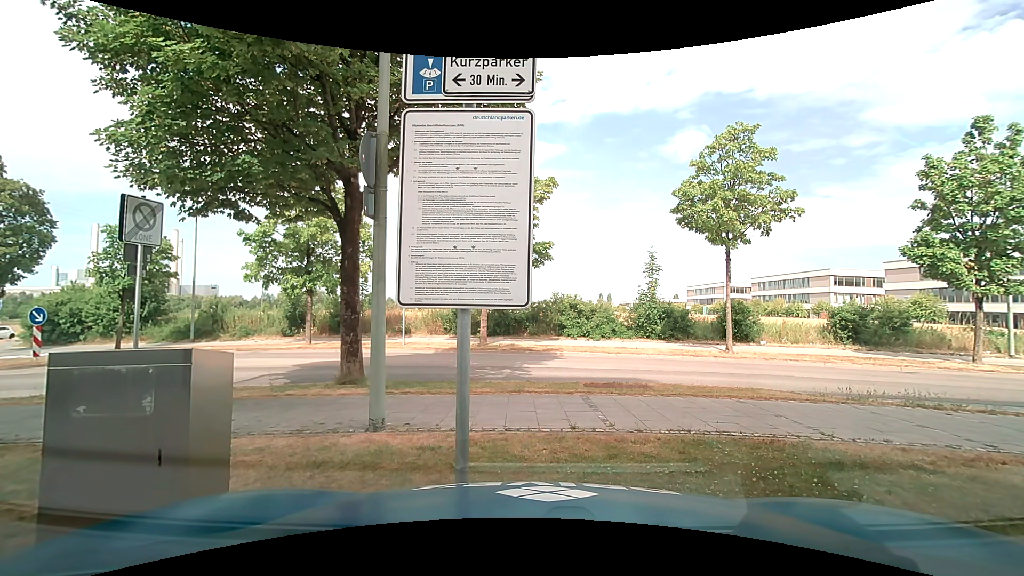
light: Day
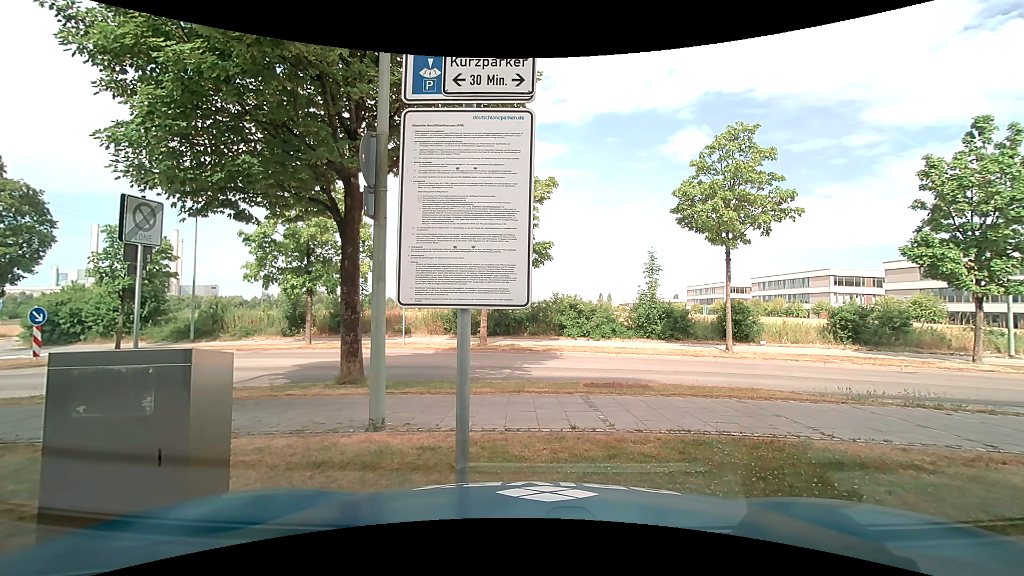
(0.0, 0.0) m; 0°
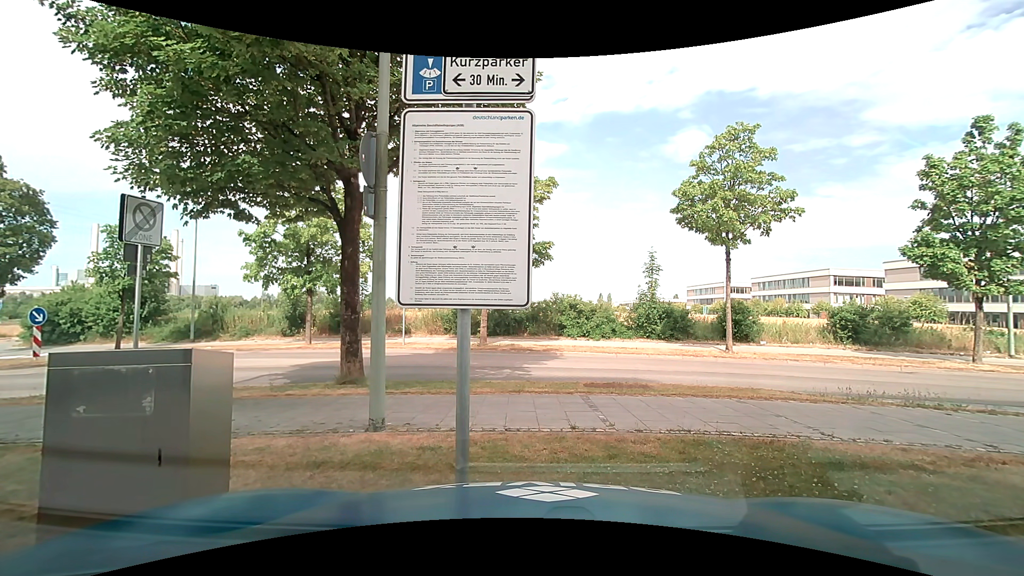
(0.0, 0.0) m; 0°
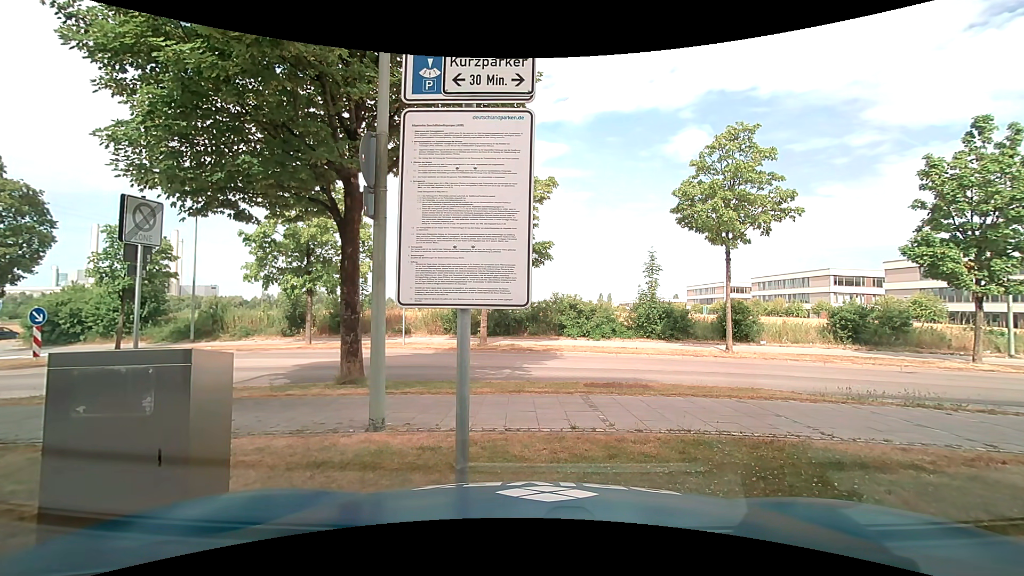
(0.0, 0.0) m; 0°
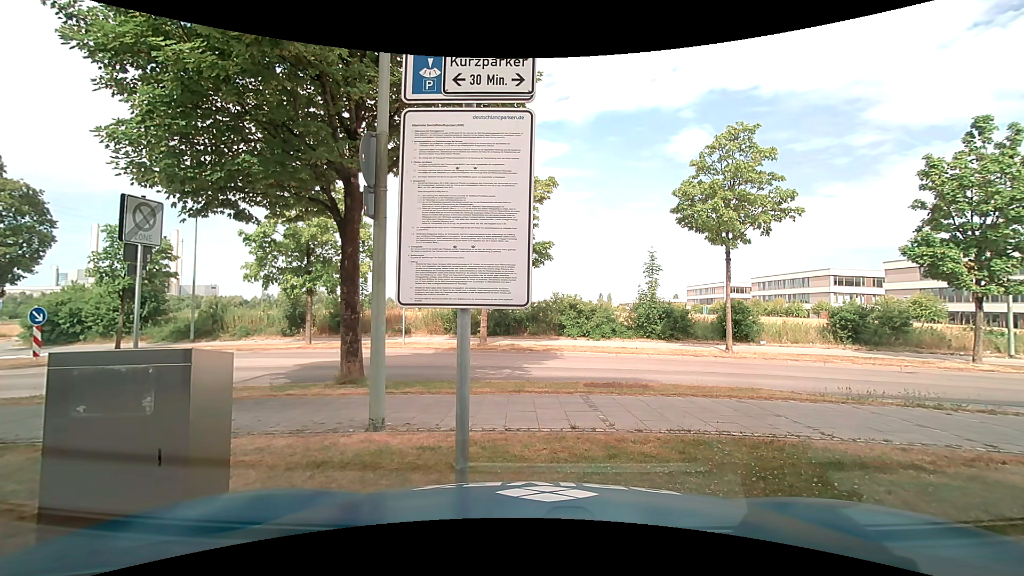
(0.0, 0.0) m; 0°
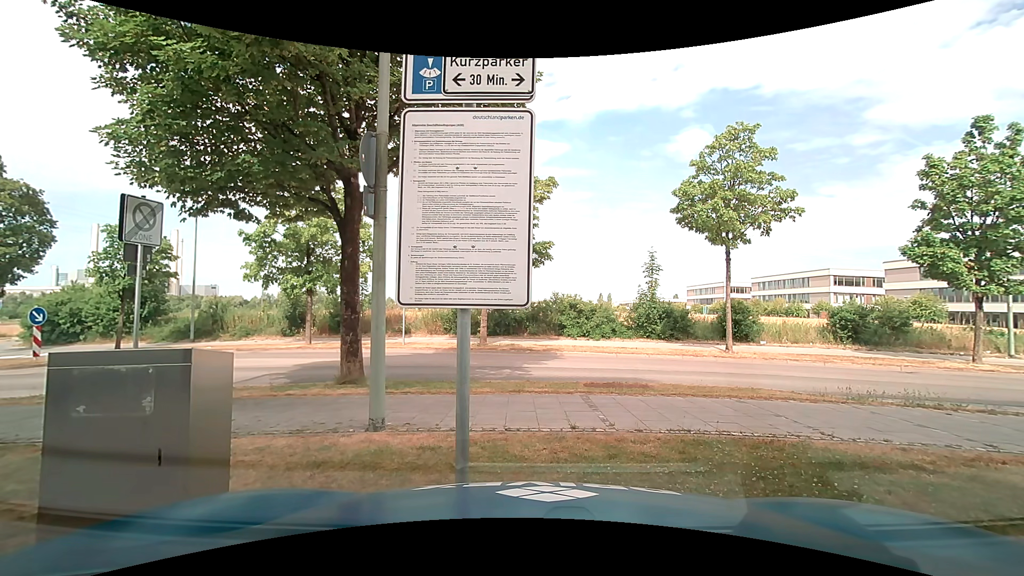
(0.0, 0.0) m; 0°
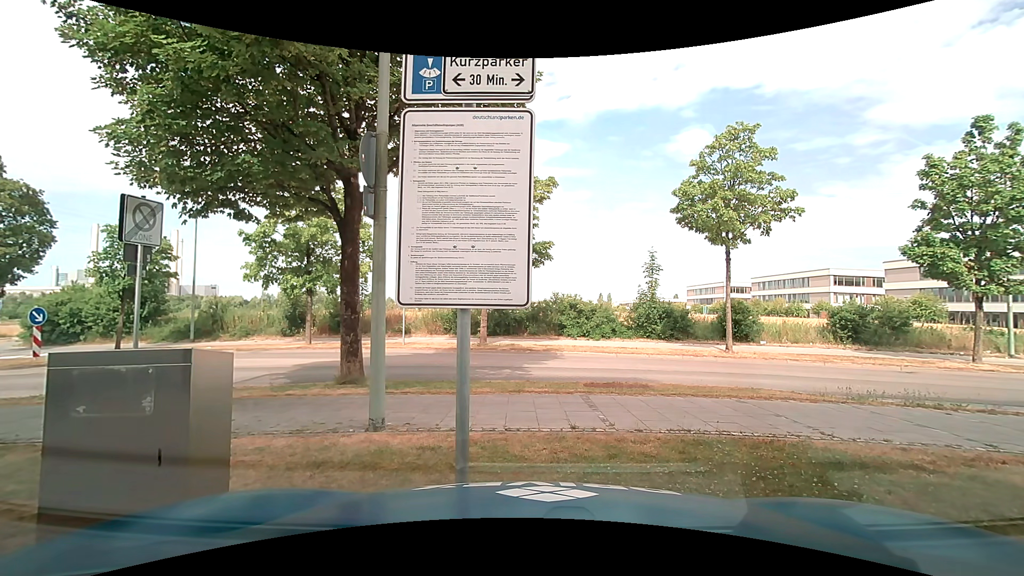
(0.0, 0.0) m; 0°
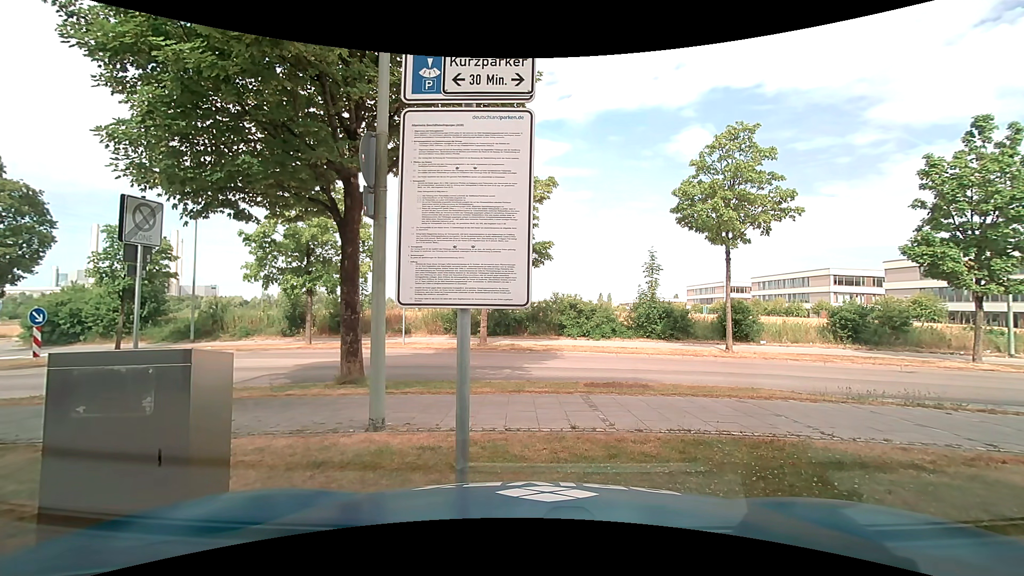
(0.0, 0.0) m; 0°
